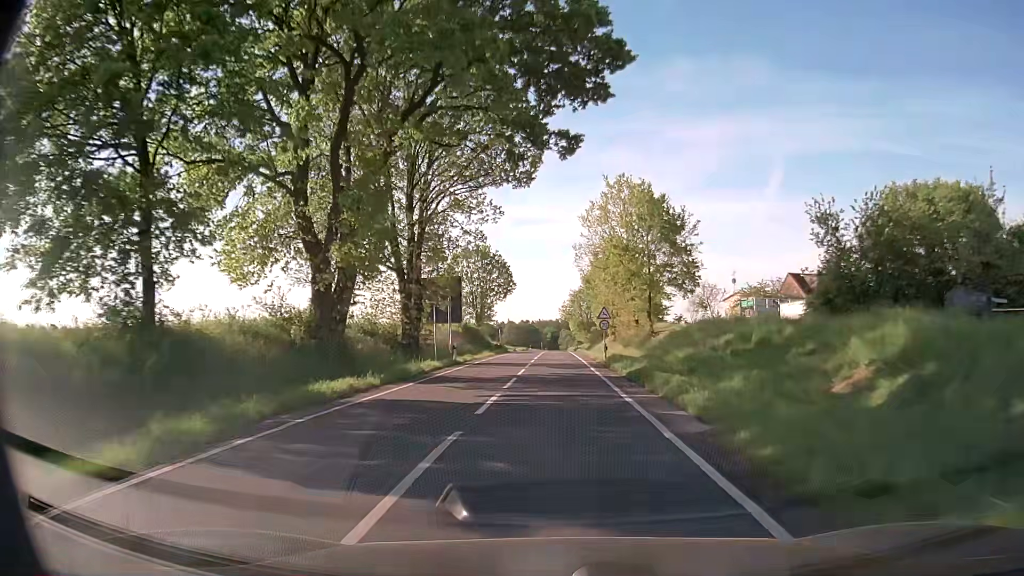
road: secondary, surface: asphalt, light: Day
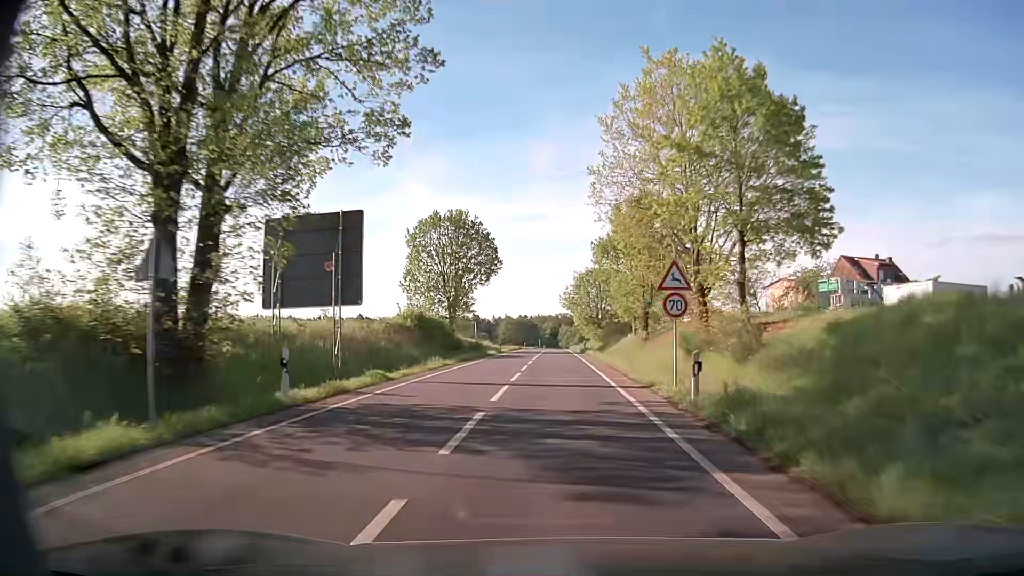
(+0.1, +22.1) m; 0°
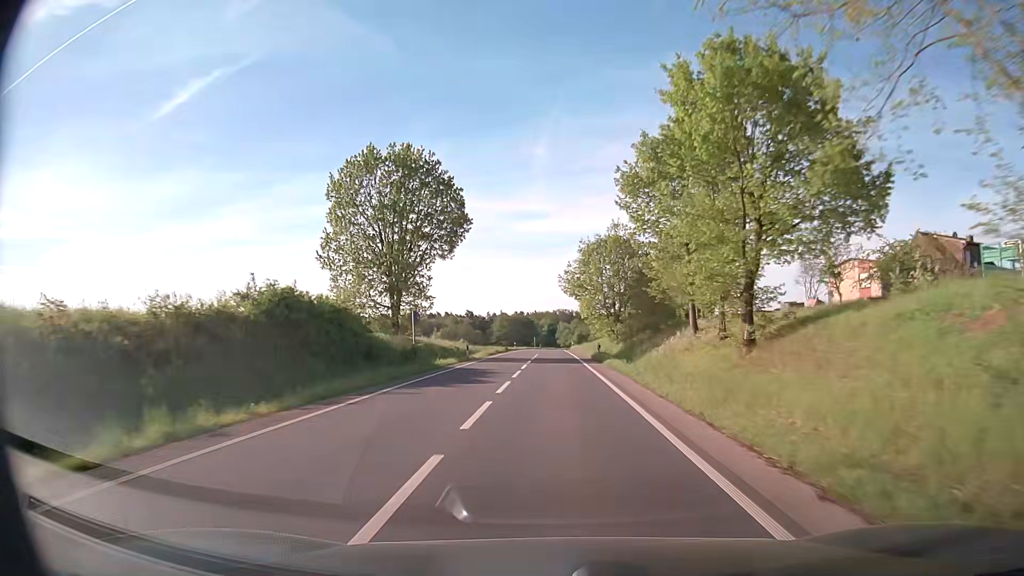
(-0.1, +22.0) m; 0°
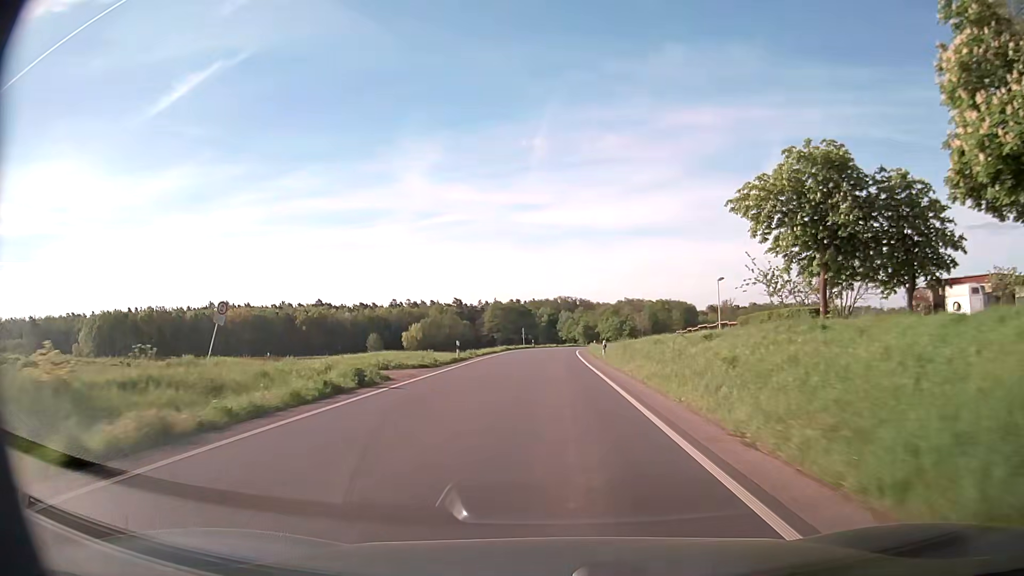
(+0.1, +54.5) m; +1°
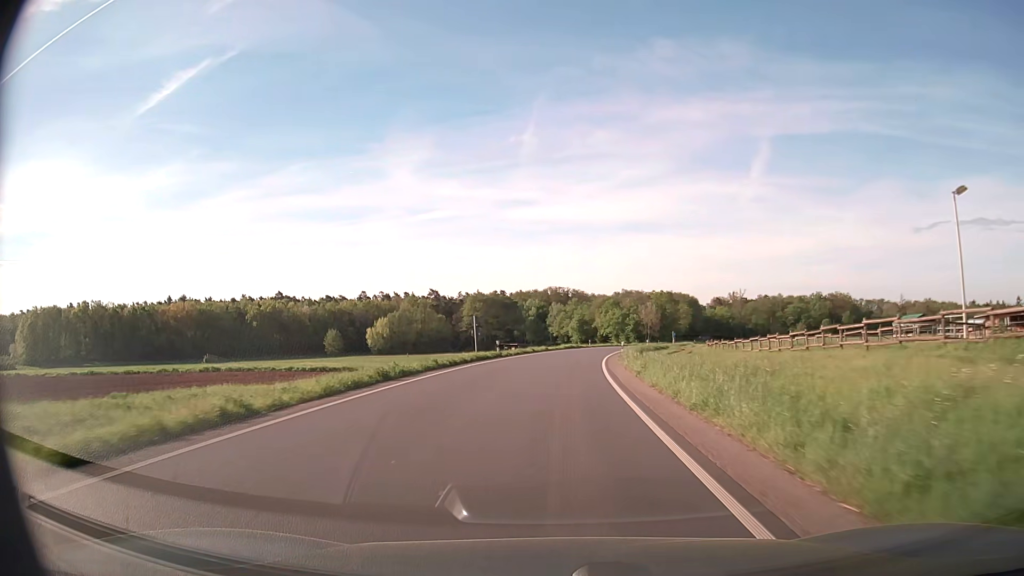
(-0.2, +43.4) m; 0°
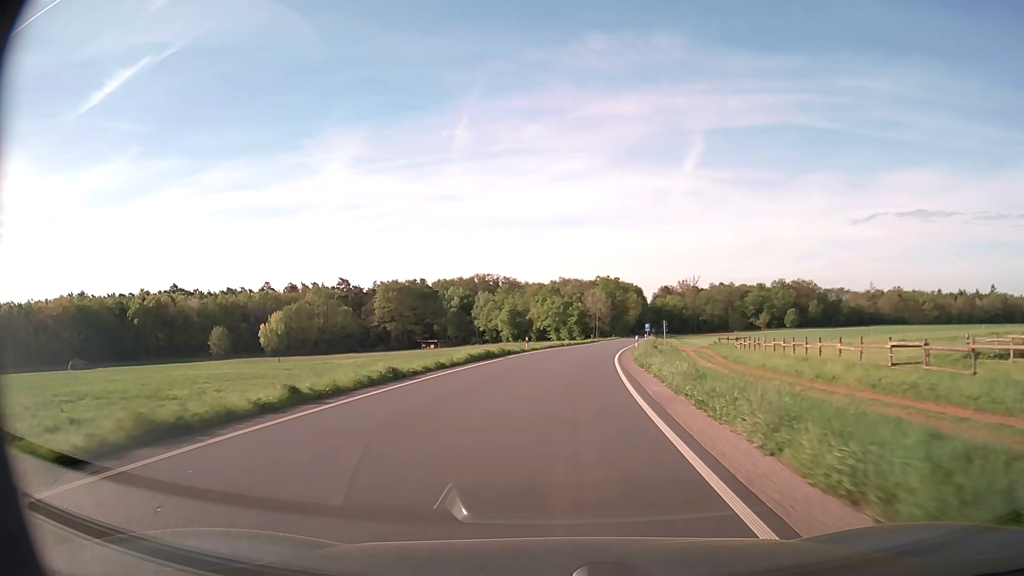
(+1.8, +43.3) m; +6°
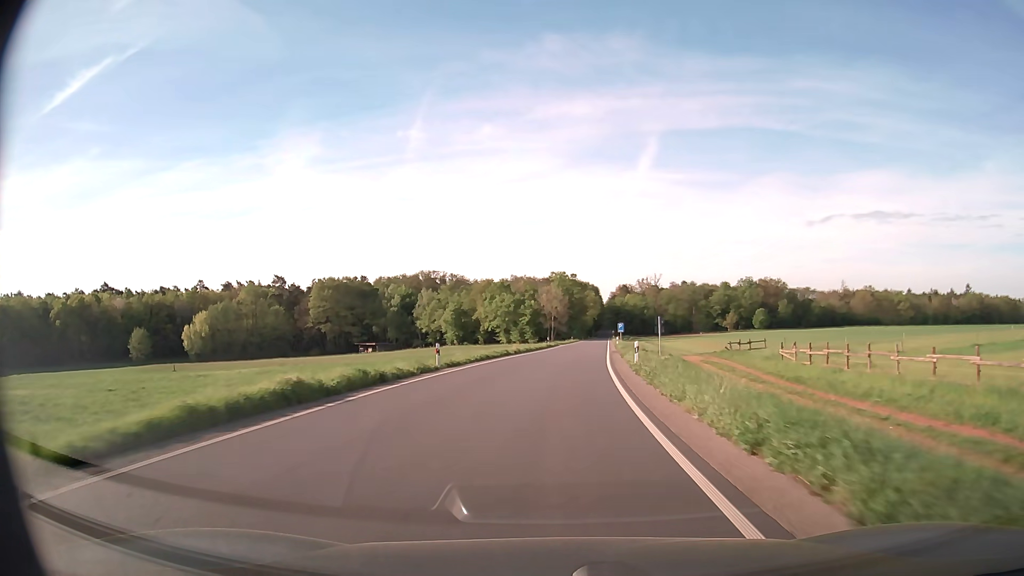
(+0.8, +21.6) m; +4°
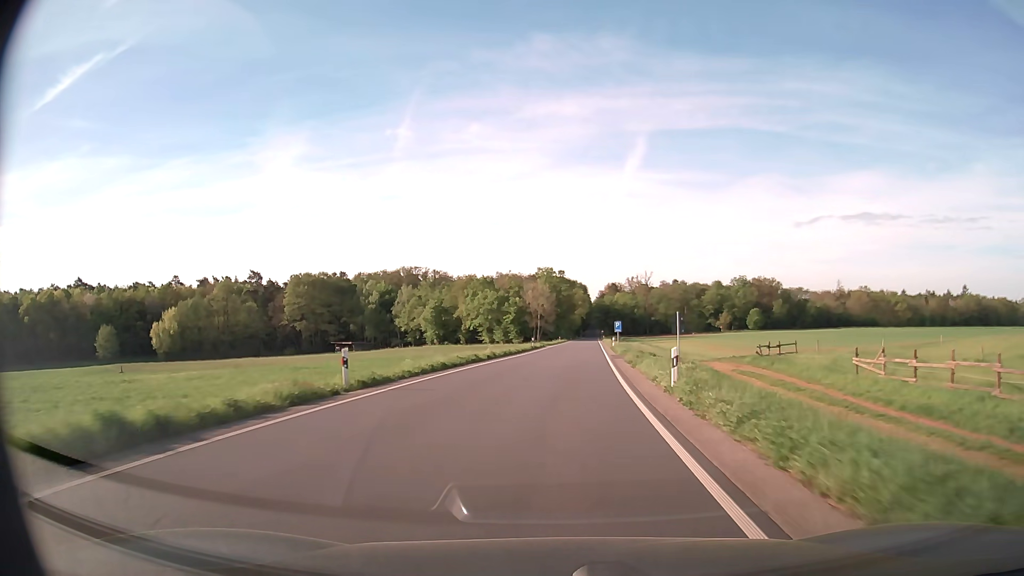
(+0.1, +10.8) m; +1°
(0, +10) (+1, +20) (+1, +30) (+2, +40) (+2, +50) (+3, +60) (+4, +70) (+4, +80) (+5, +90) (+5, +100) m
